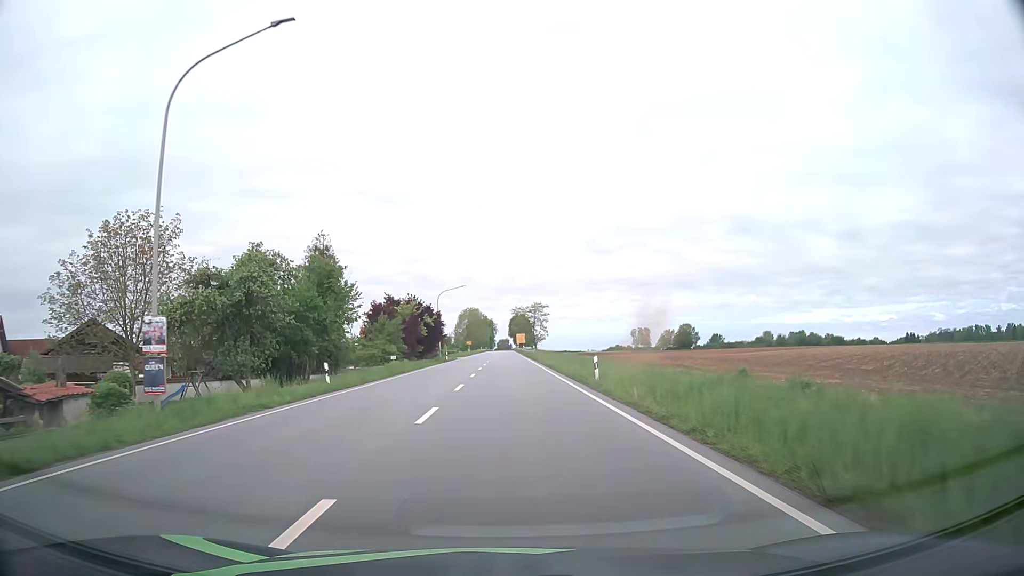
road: primary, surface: asphalt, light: Day
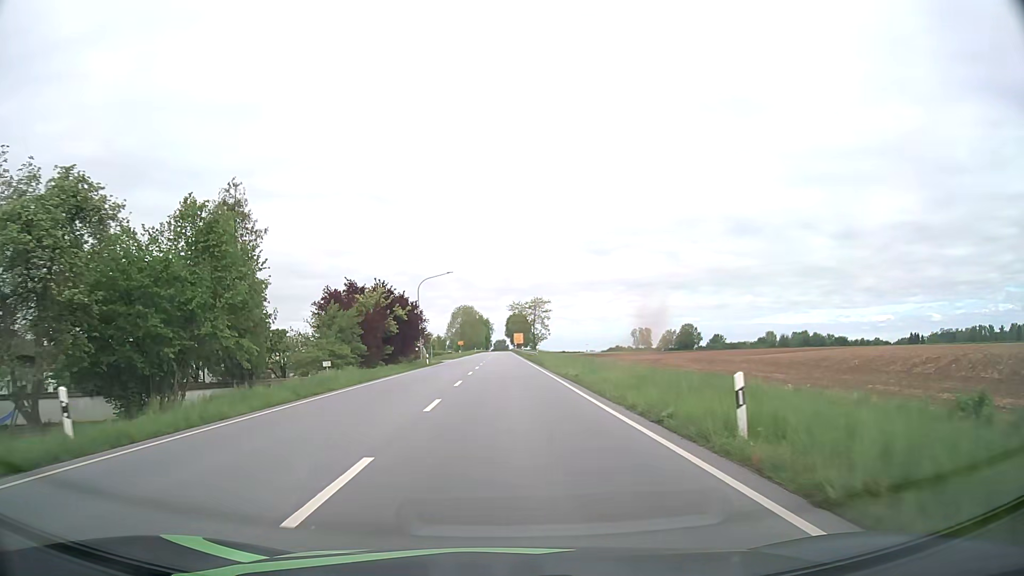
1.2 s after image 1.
(+0.1, +15.8) m; 0°
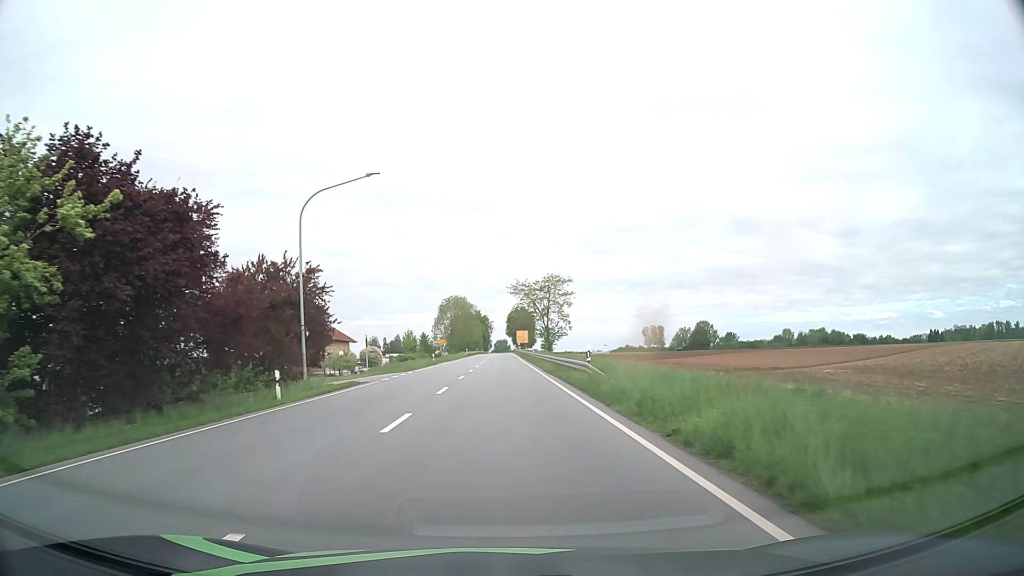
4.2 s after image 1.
(+0.1, +39.8) m; 0°
(0, +10) (0, +20) (0, +30) (0, +40) (0, +50) (-1, +60) (-1, +70) (-1, +80) (-1, +90) (-1, +100) m
